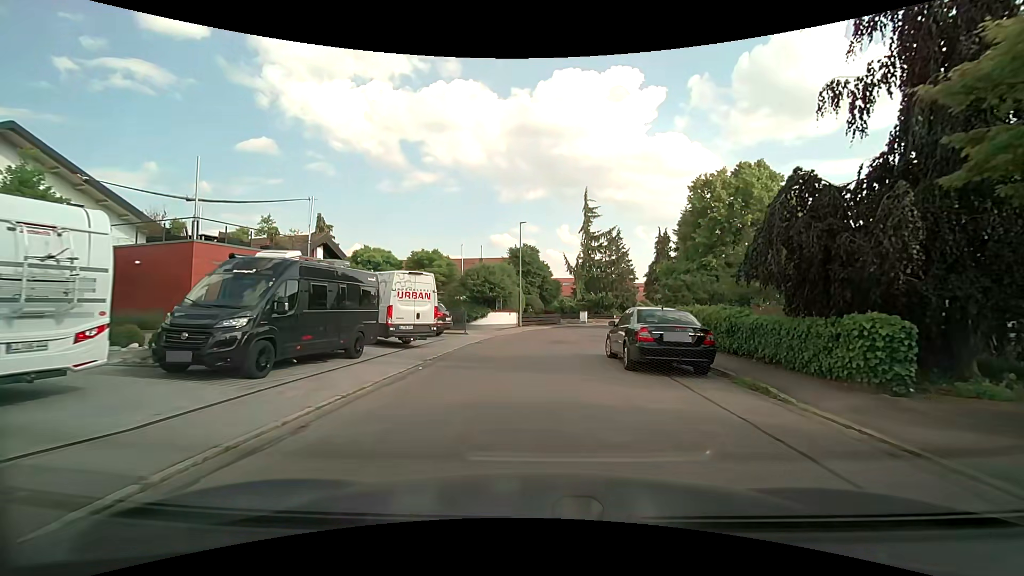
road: residential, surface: asphalt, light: Day
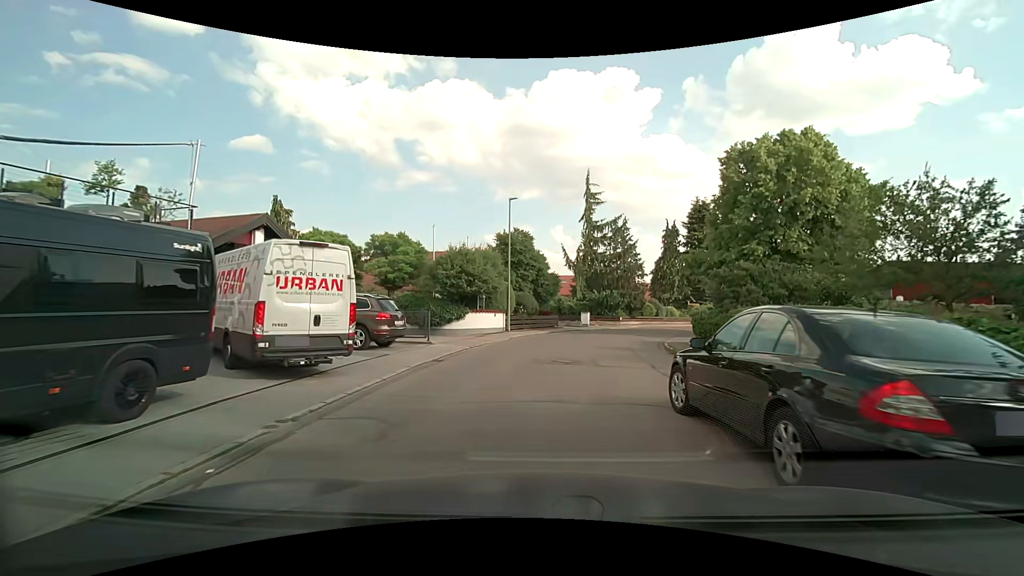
(0.0, +7.6) m; +1°
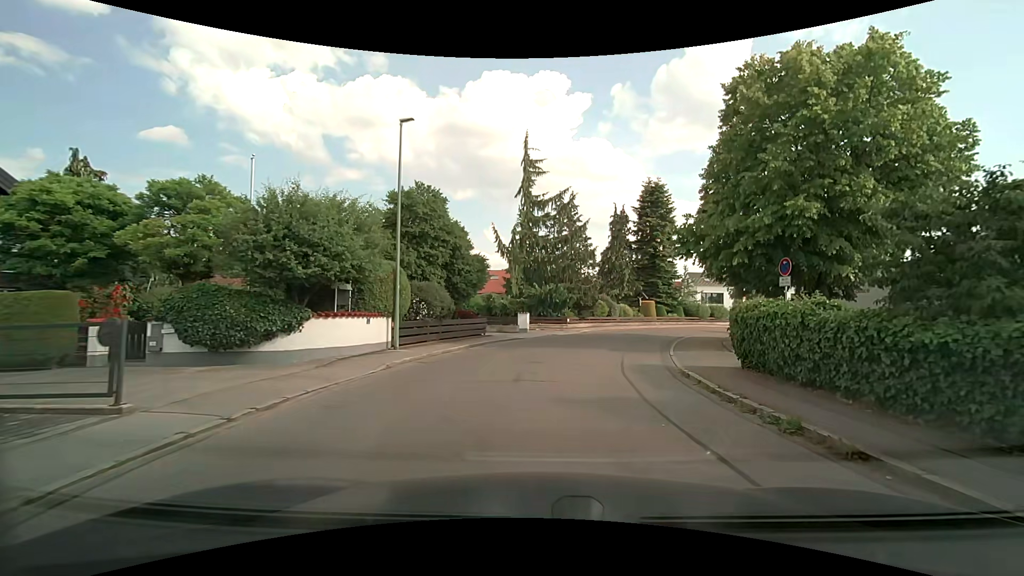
(+0.5, +11.3) m; +8°
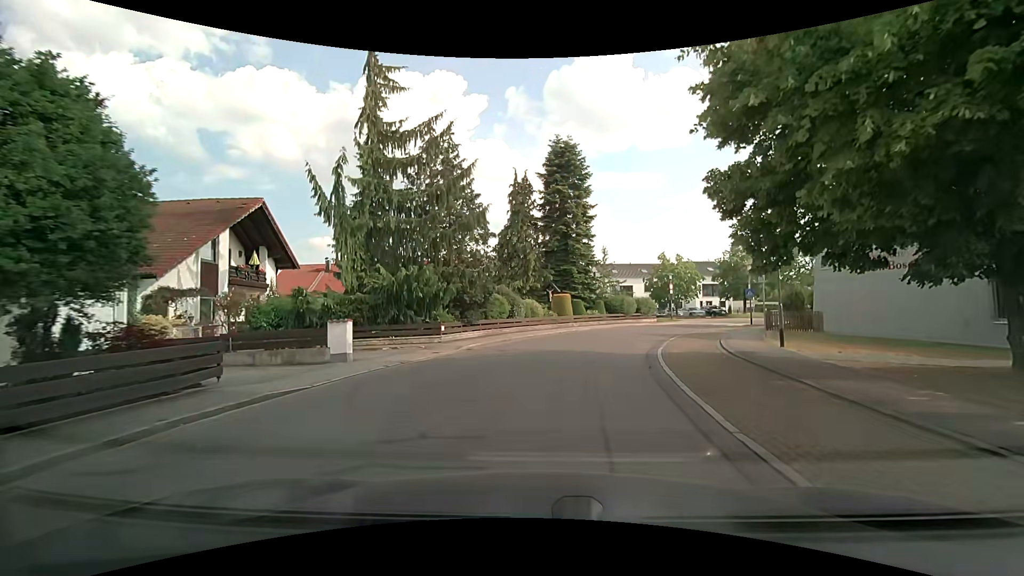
(+1.5, +14.7) m; +11°
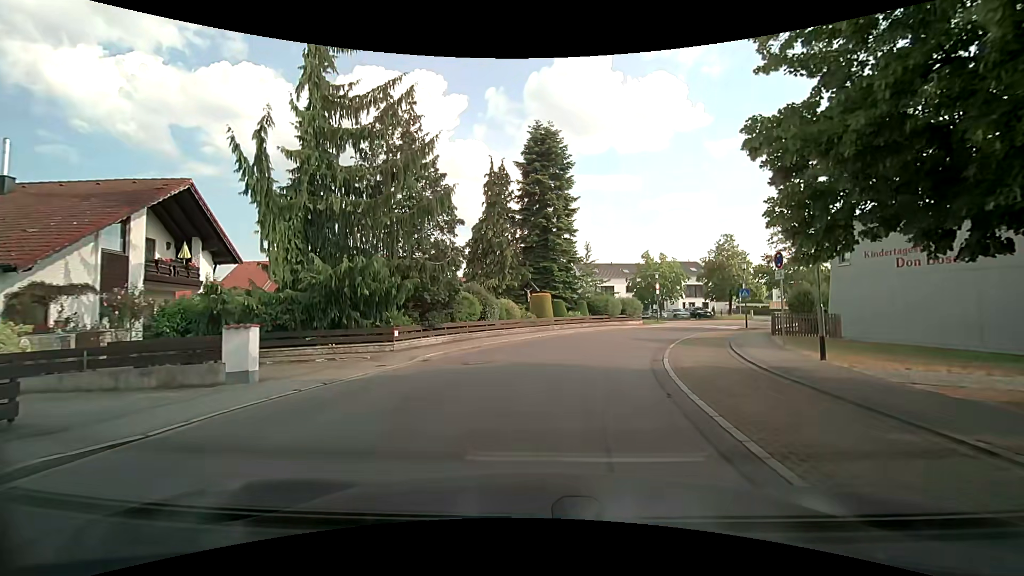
(+0.1, +3.7) m; +1°
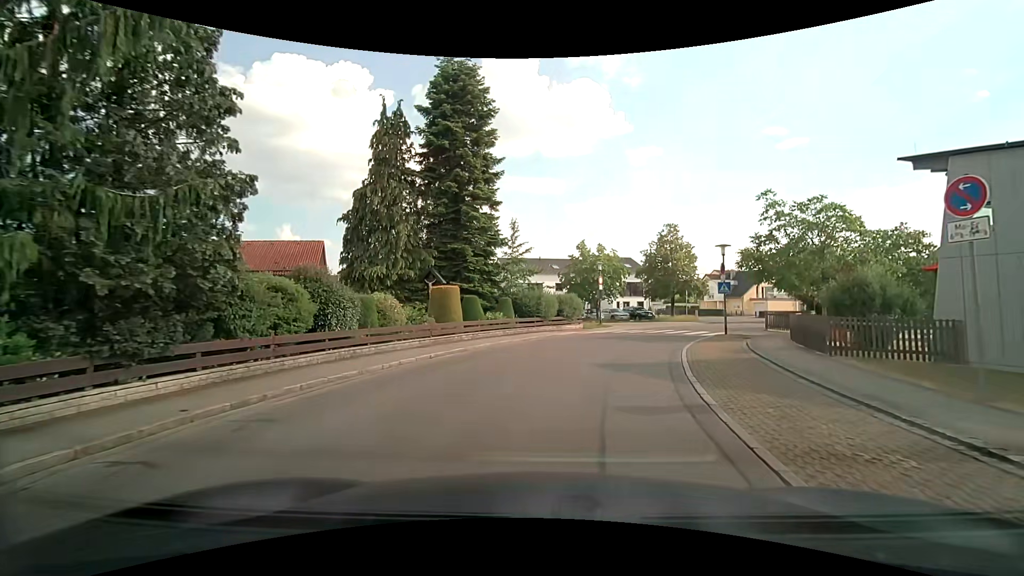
(+0.9, +10.8) m; +9°
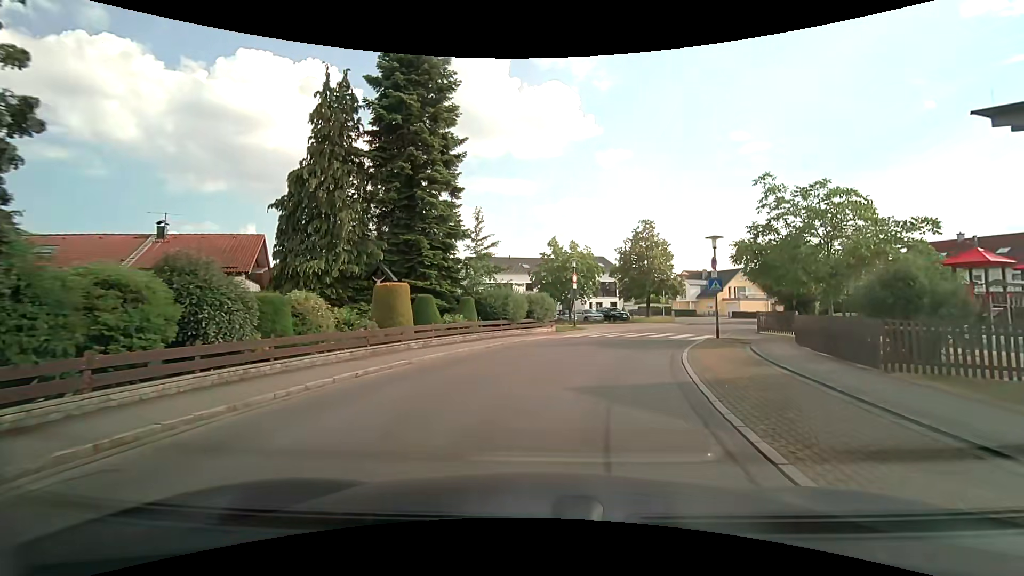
(+0.1, +3.6) m; +4°
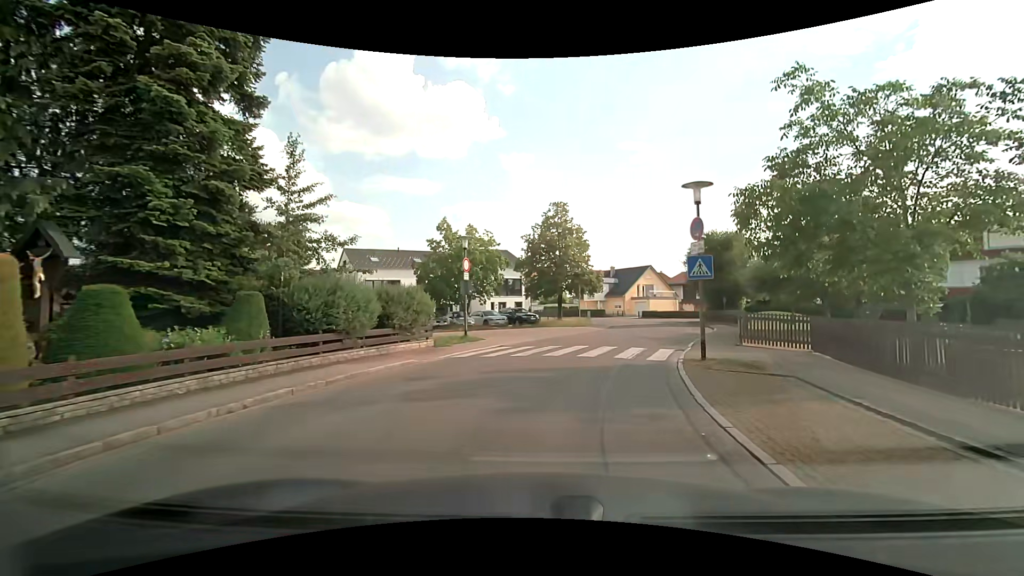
(+0.9, +10.5) m; +10°
